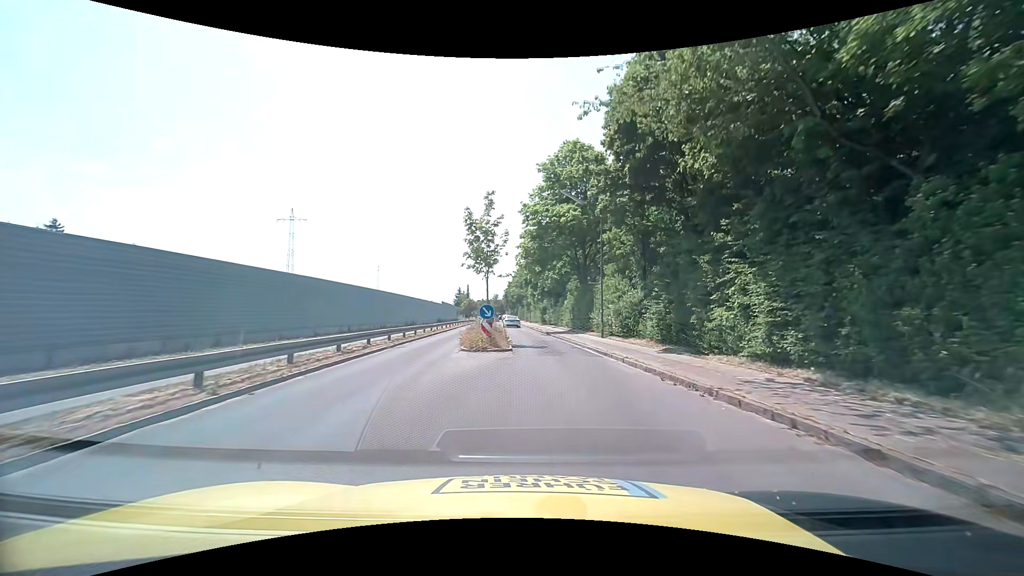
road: tertiary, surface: asphalt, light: Day
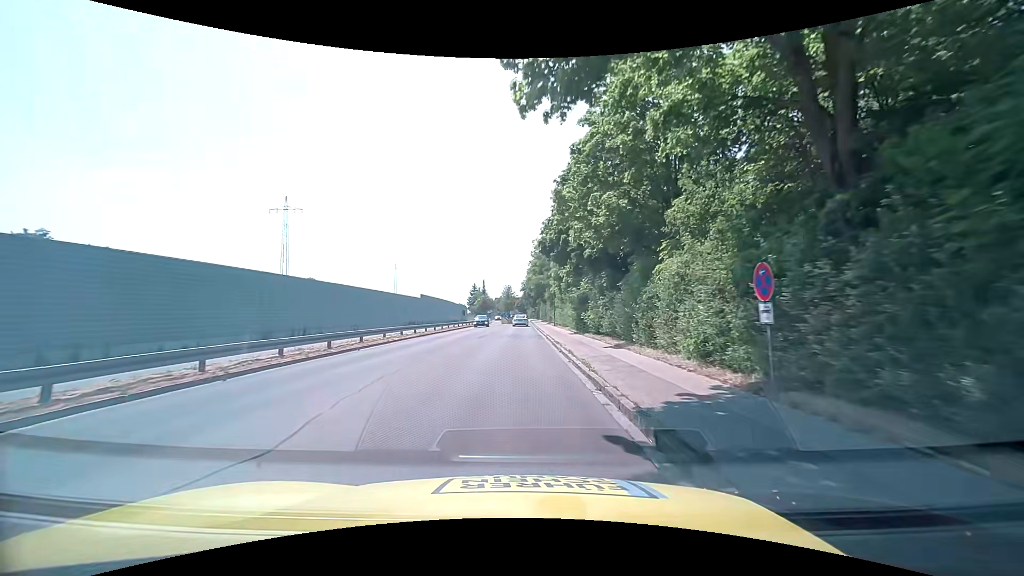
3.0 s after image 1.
(+1.1, +33.5) m; -2°
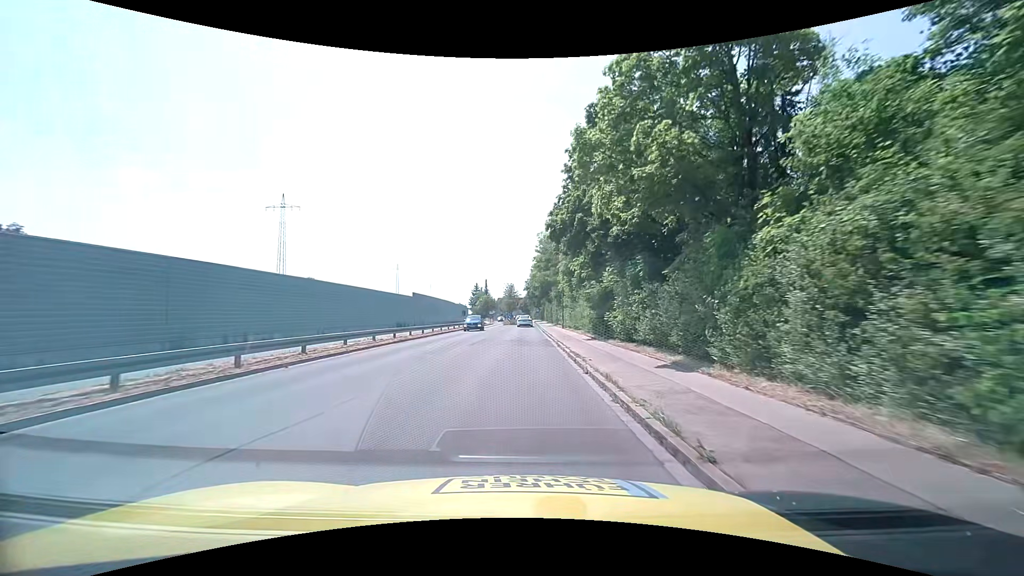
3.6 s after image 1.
(-0.1, +6.8) m; -1°
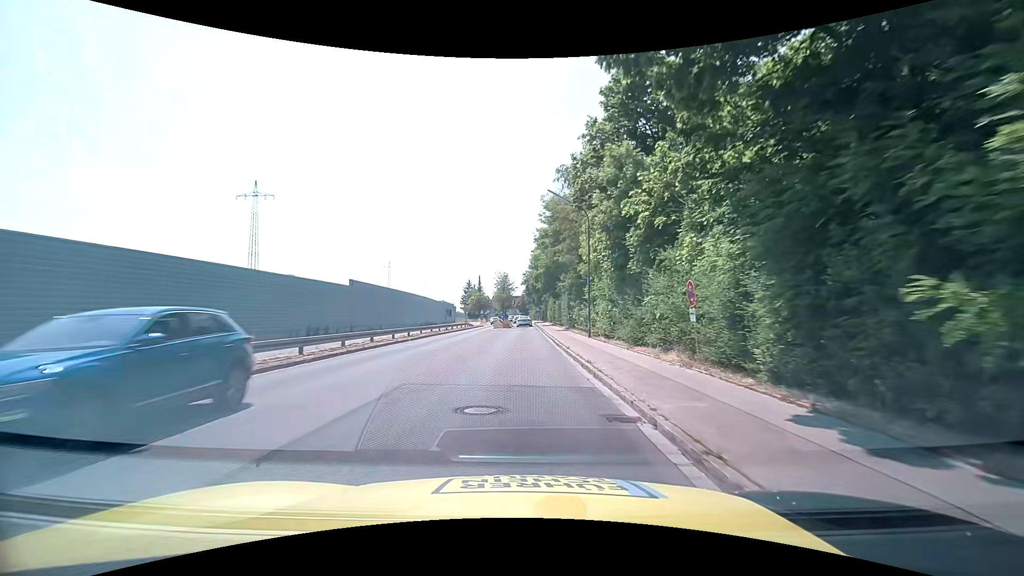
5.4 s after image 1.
(+0.1, +20.4) m; 0°
(0, +10) (0, +20) (0, +30) (0, +40) (0, +50) (0, +60) (0, +70) (0, +80) (0, +90) (0, +100) m
